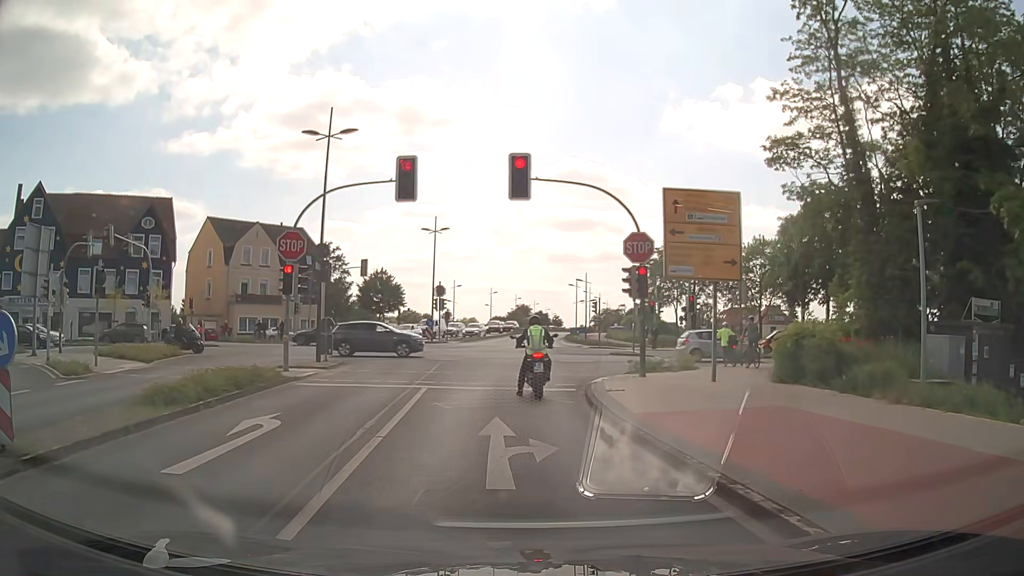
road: residential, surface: asphalt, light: Day
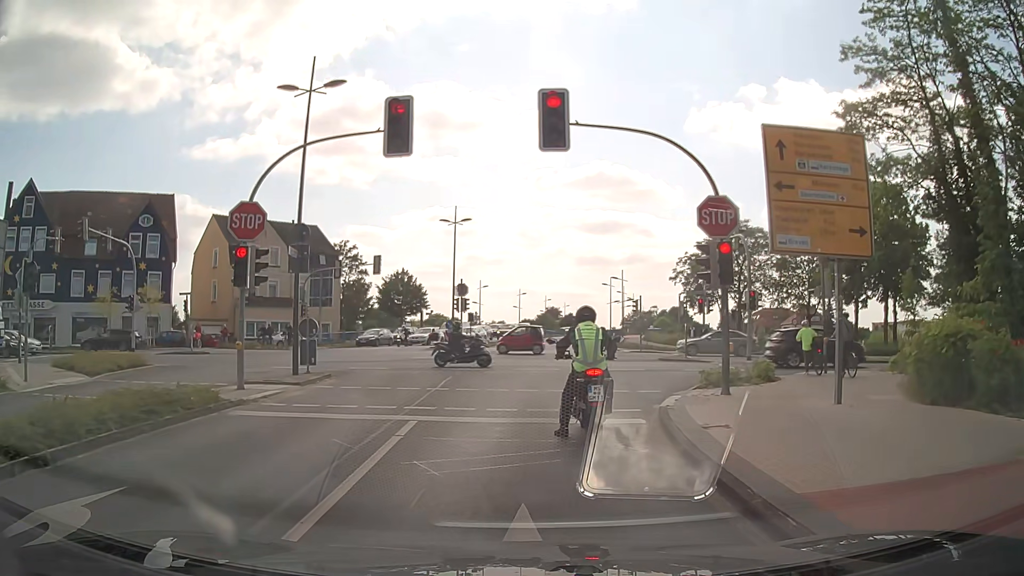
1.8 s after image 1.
(-0.2, +5.4) m; -2°
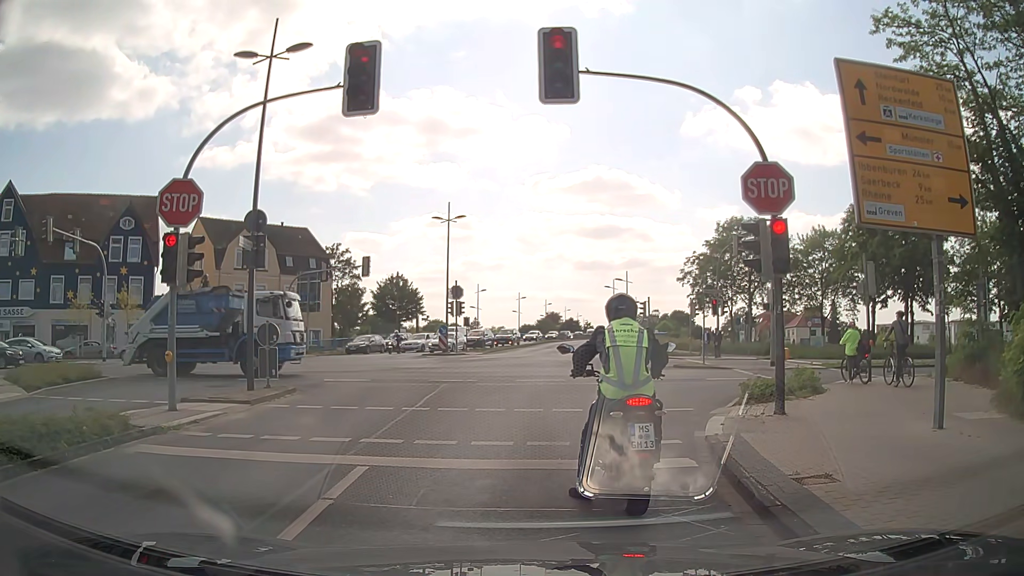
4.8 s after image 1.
(0.0, +3.1) m; 0°
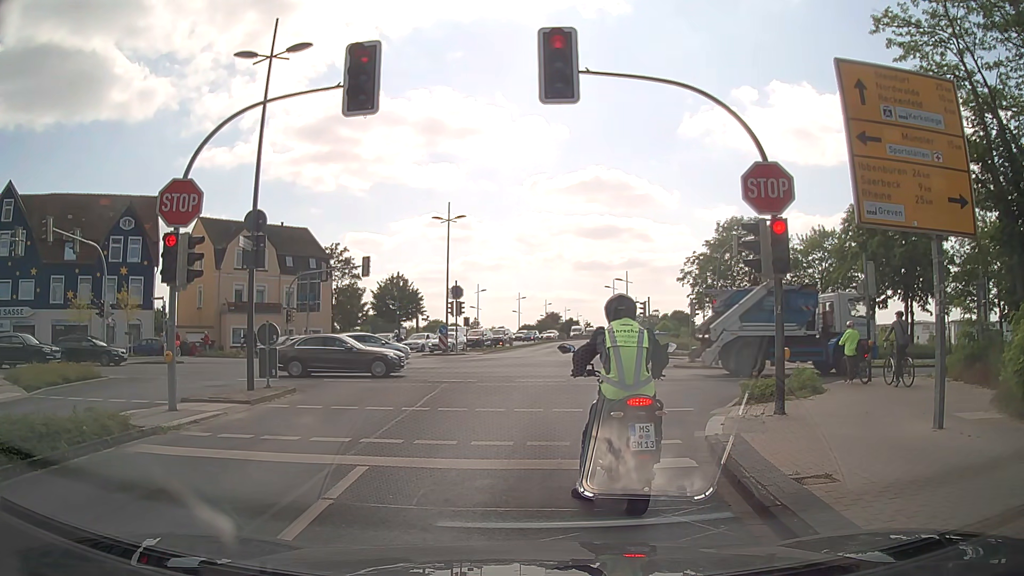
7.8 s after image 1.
(0.0, +0.1) m; 0°
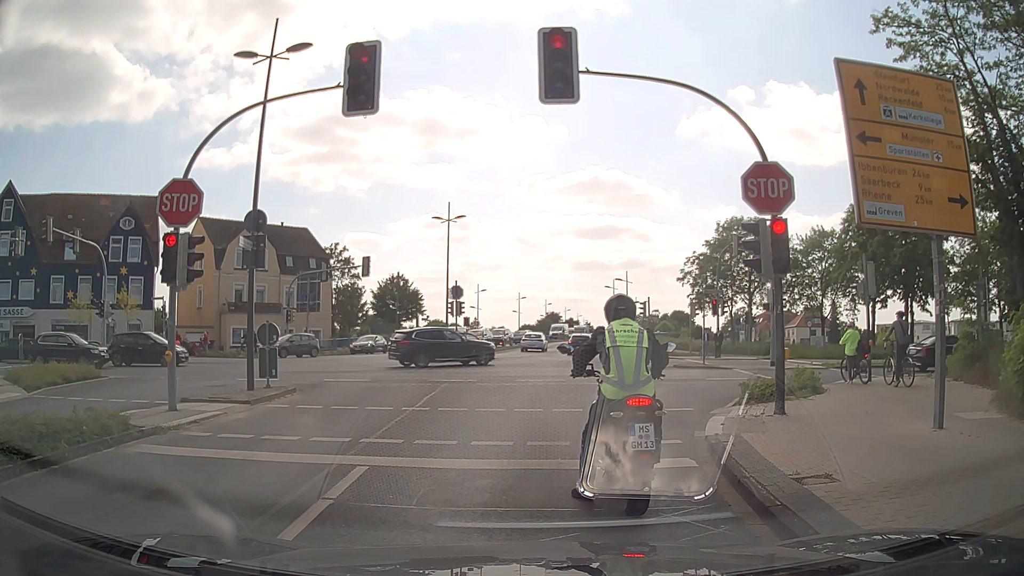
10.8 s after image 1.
(0.0, 0.0) m; 0°
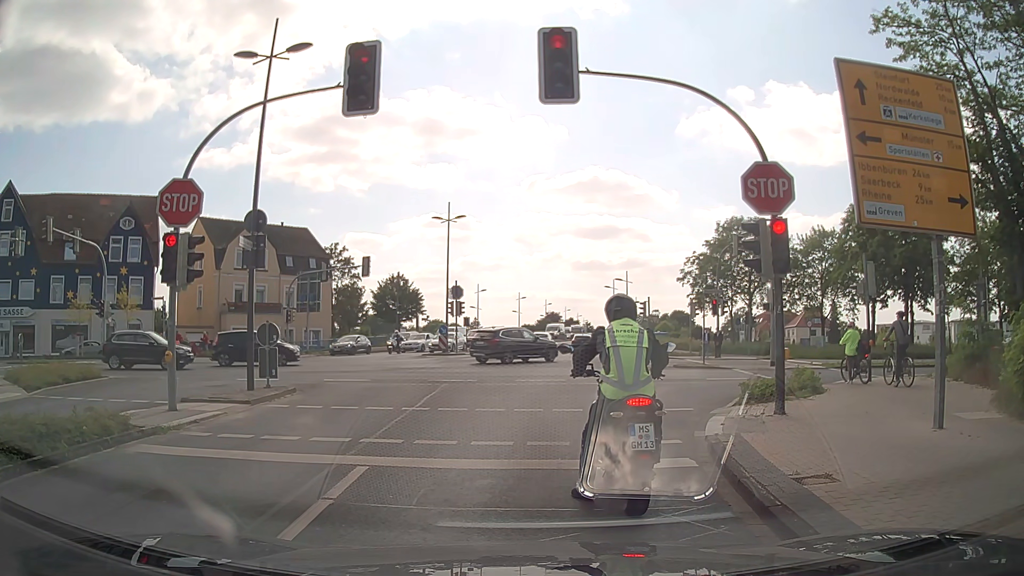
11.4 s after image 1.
(0.0, 0.0) m; 0°
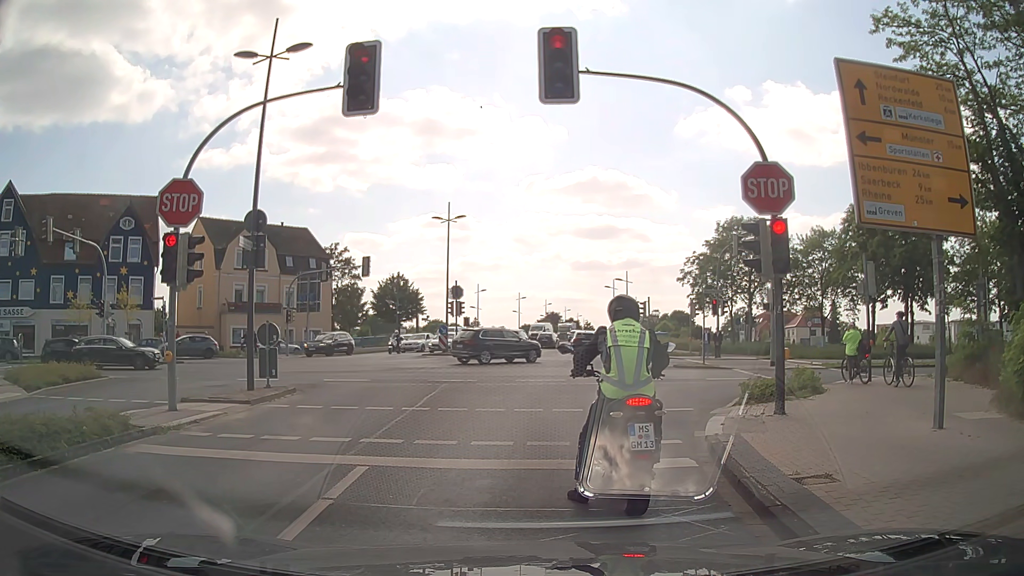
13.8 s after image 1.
(0.0, 0.0) m; 0°
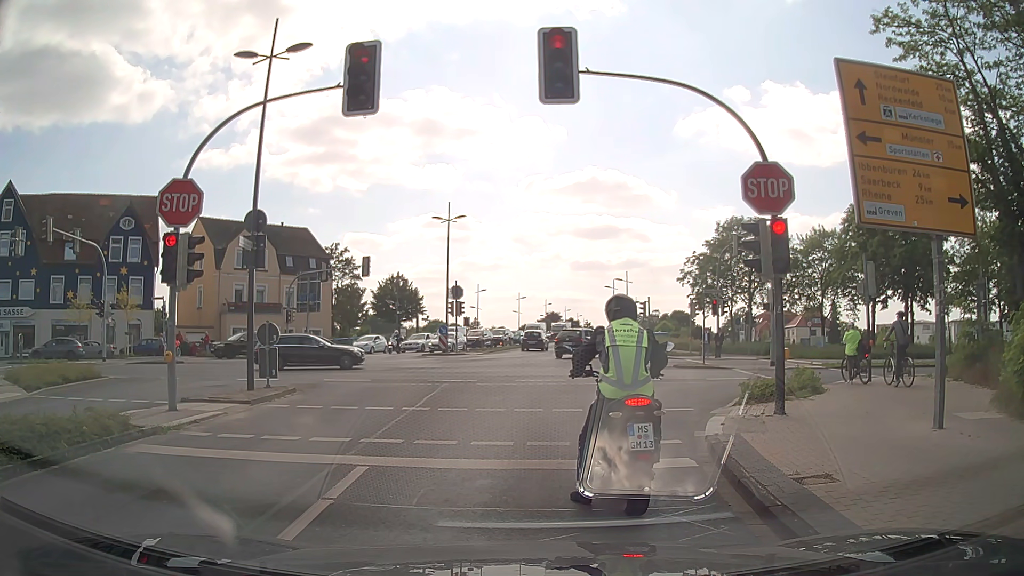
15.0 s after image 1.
(0.0, 0.0) m; 0°
